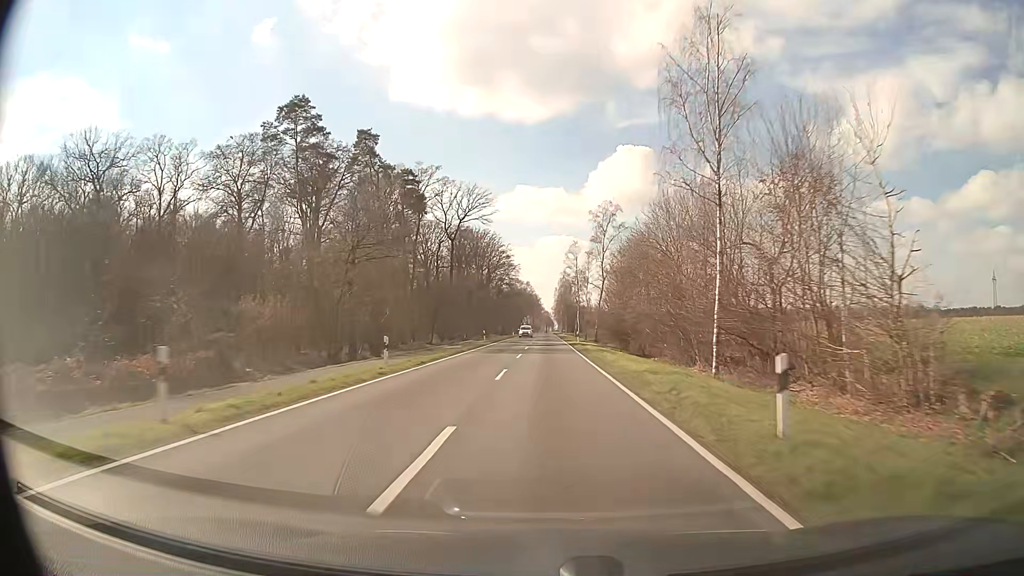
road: secondary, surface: asphalt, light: Day
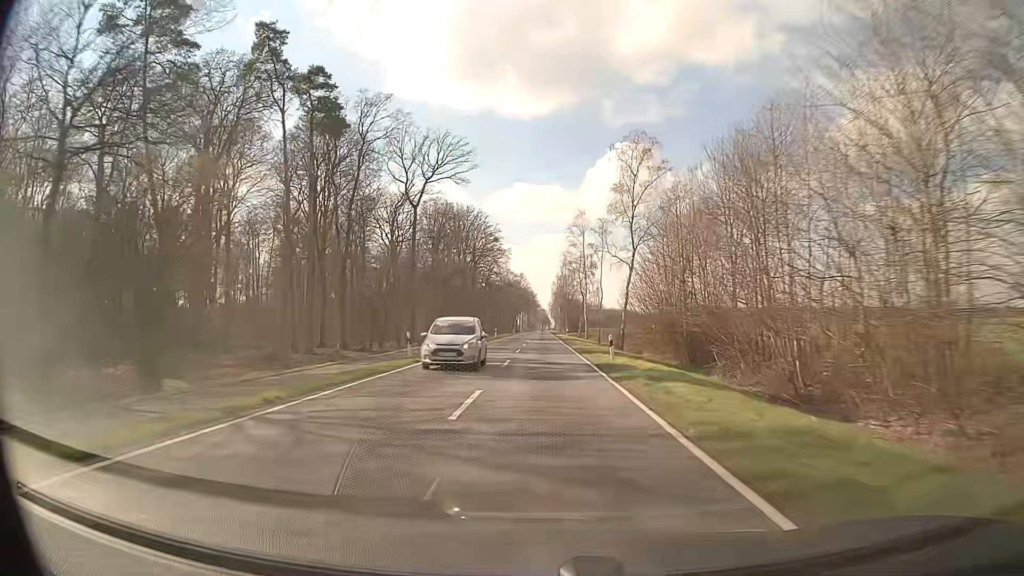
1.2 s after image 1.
(+0.1, +31.5) m; 0°
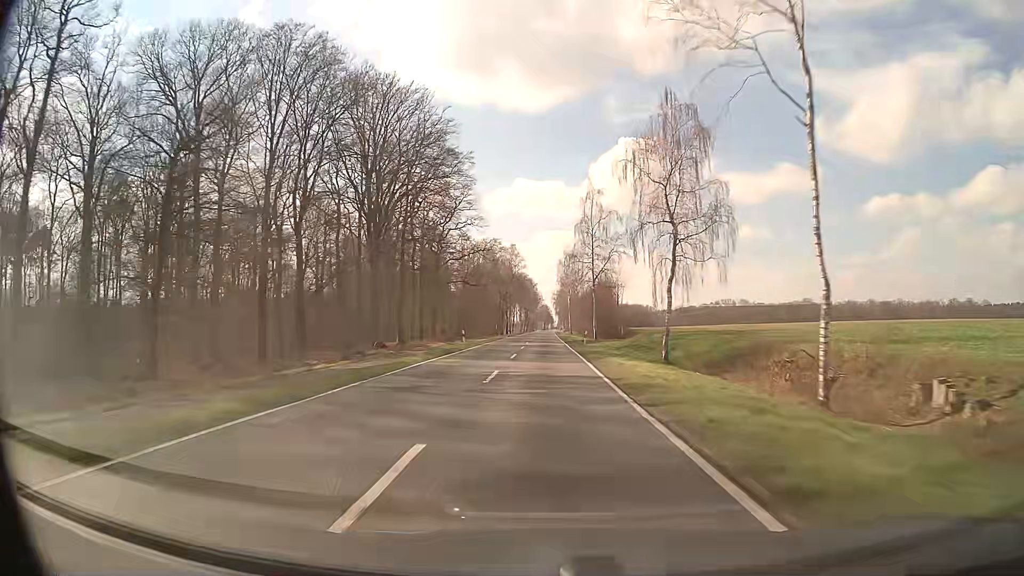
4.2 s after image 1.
(0.0, +78.5) m; 0°
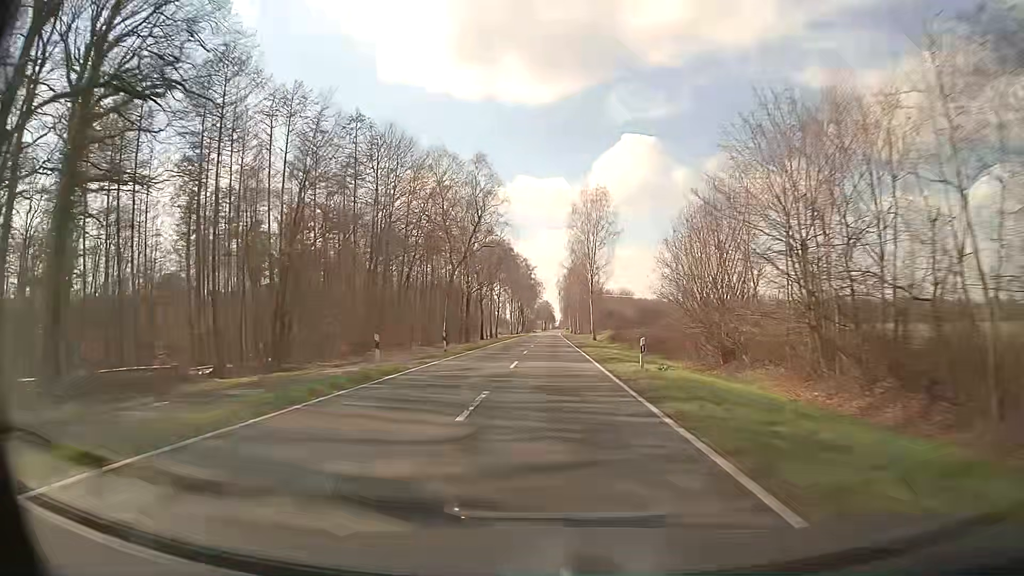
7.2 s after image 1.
(0.0, +78.6) m; 0°
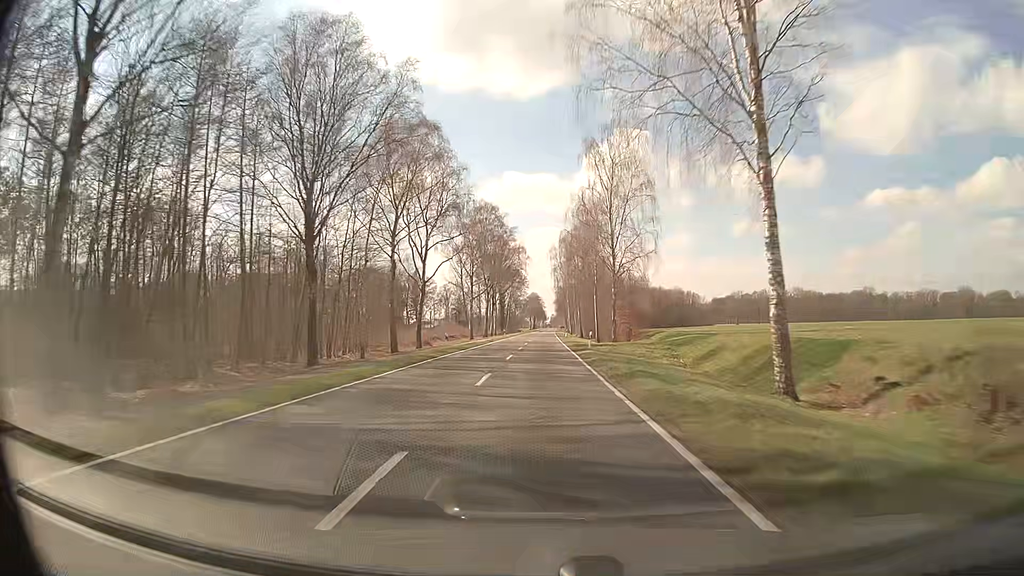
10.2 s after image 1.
(+0.9, +79.1) m; +1°
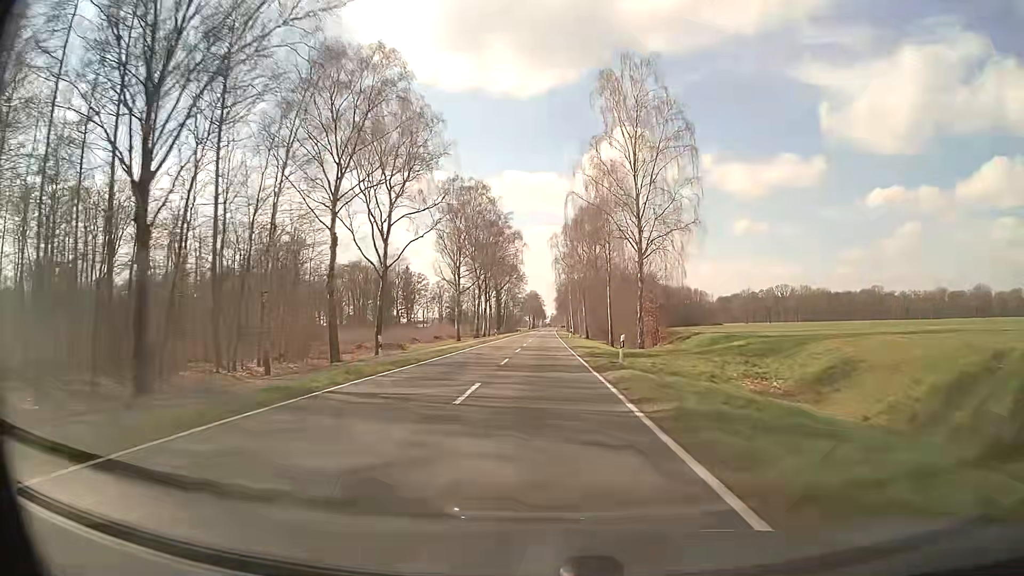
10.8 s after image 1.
(0.0, +15.8) m; 0°
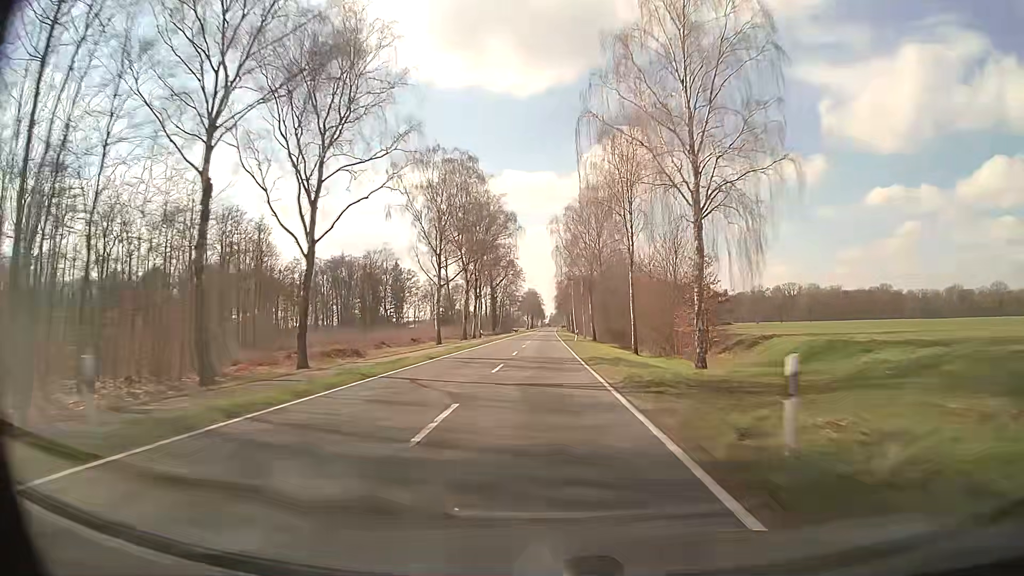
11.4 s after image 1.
(+0.1, +15.8) m; 0°
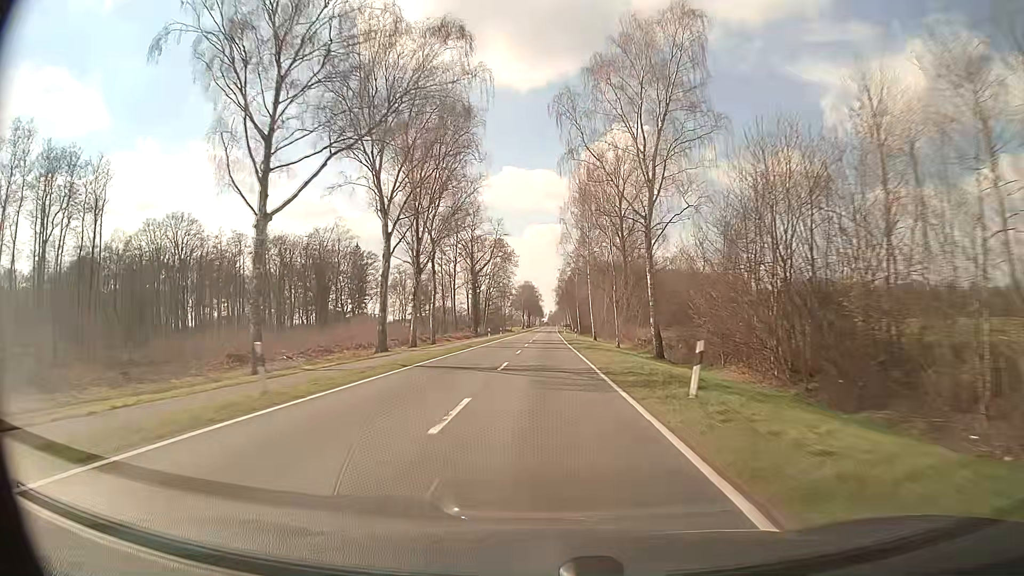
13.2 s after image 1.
(+0.2, +47.6) m; 0°
